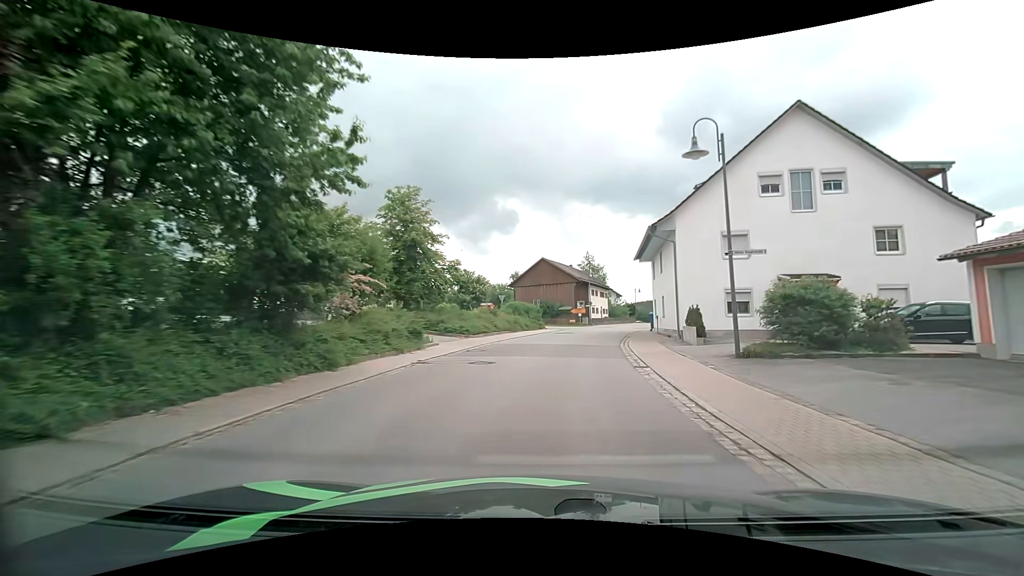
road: secondary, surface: asphalt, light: Day
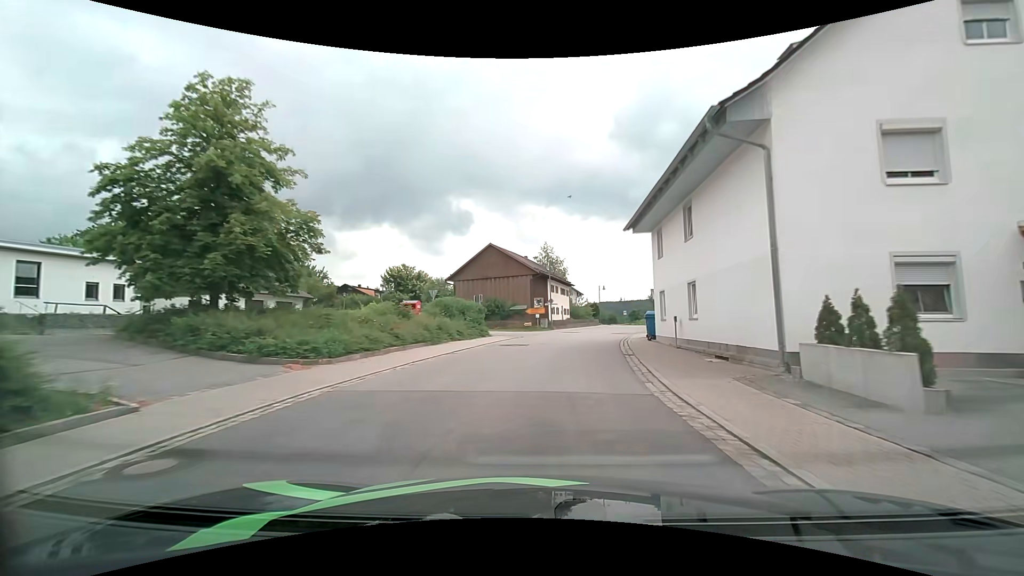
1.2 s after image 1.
(+0.7, +14.2) m; +5°
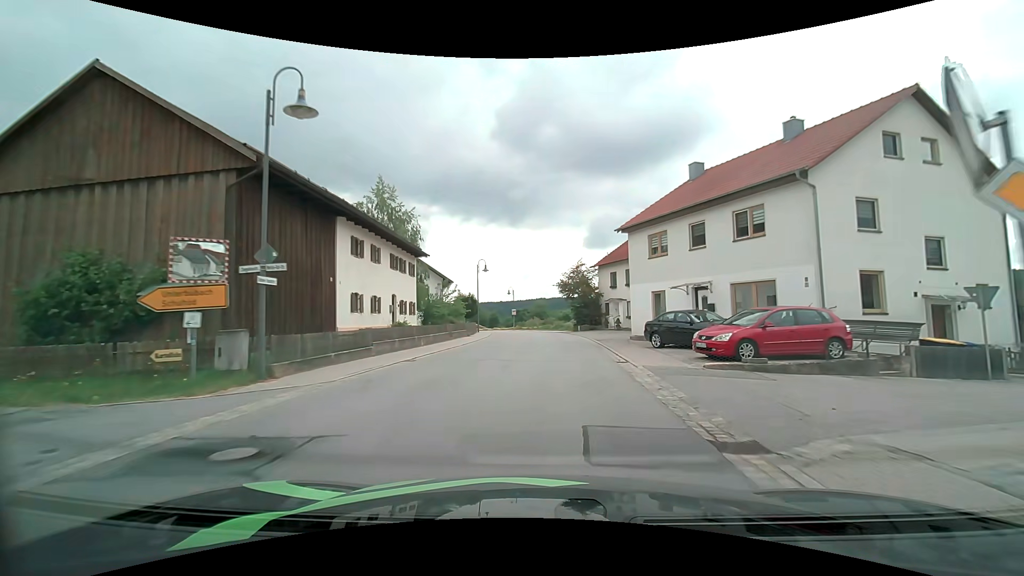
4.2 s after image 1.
(+4.3, +35.0) m; +14°
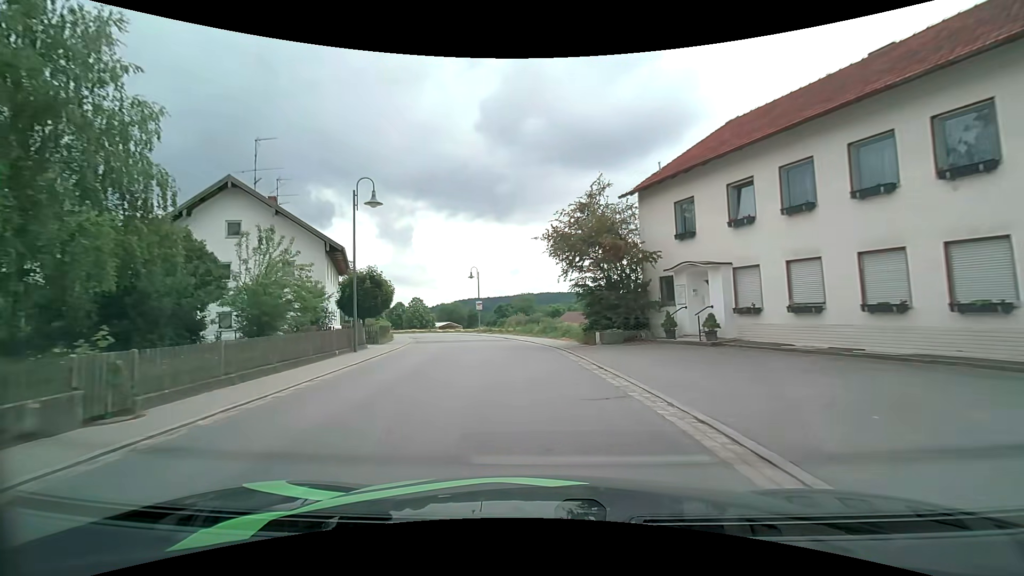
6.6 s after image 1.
(+1.1, +28.0) m; +2°
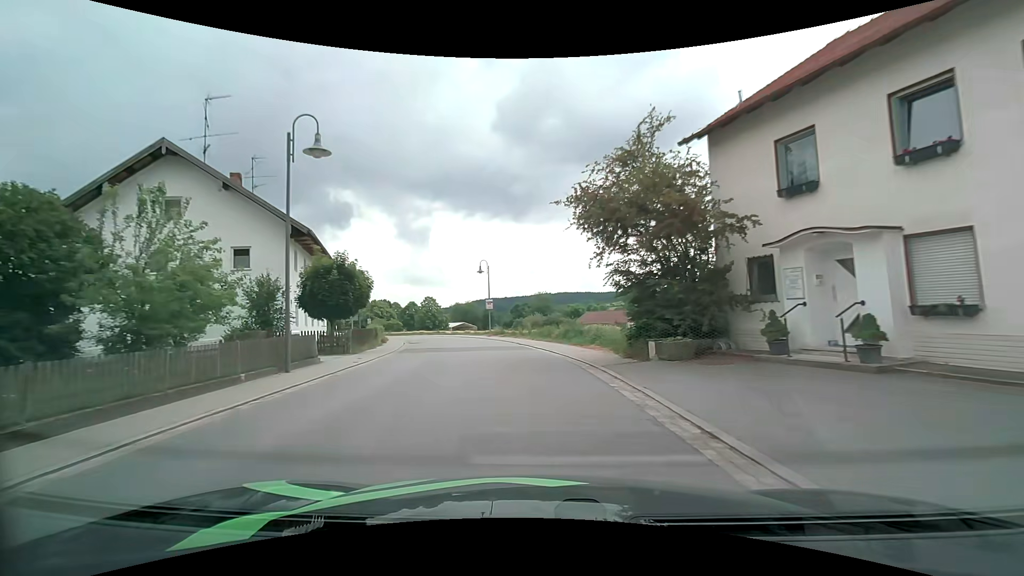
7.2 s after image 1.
(-0.1, +6.7) m; -2°
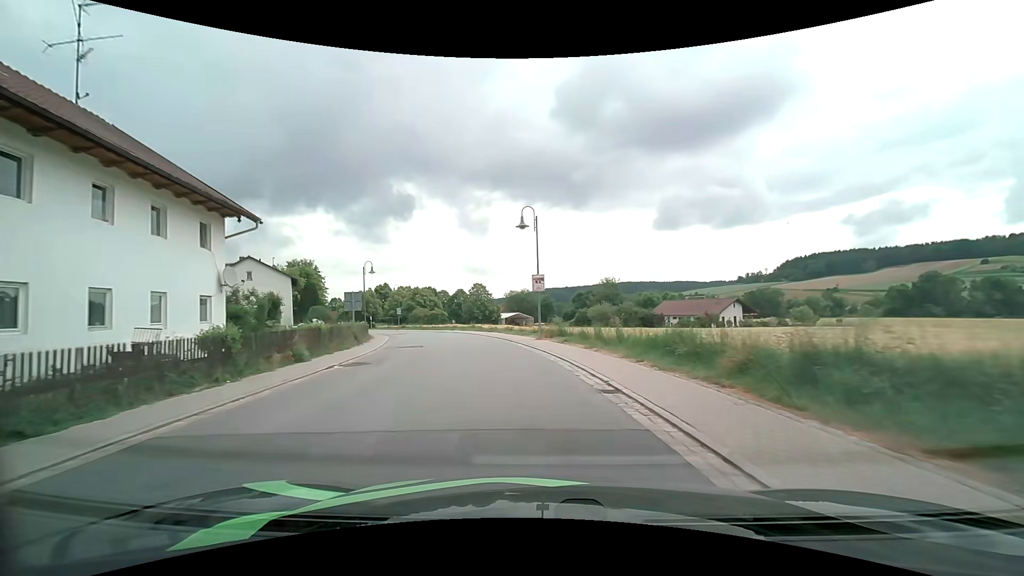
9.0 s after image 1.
(-1.2, +19.7) m; -6°
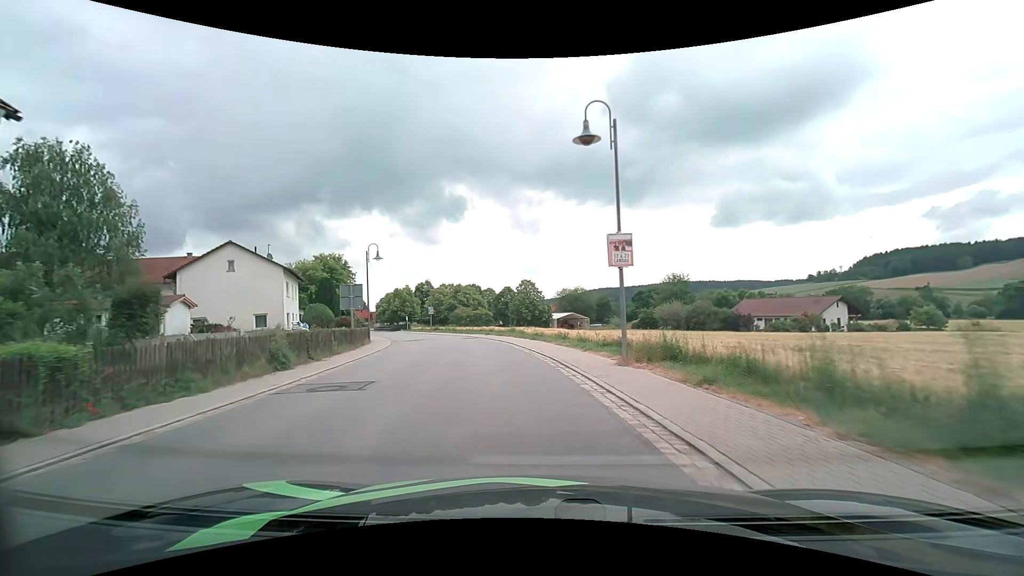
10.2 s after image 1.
(-0.7, +12.9) m; -6°
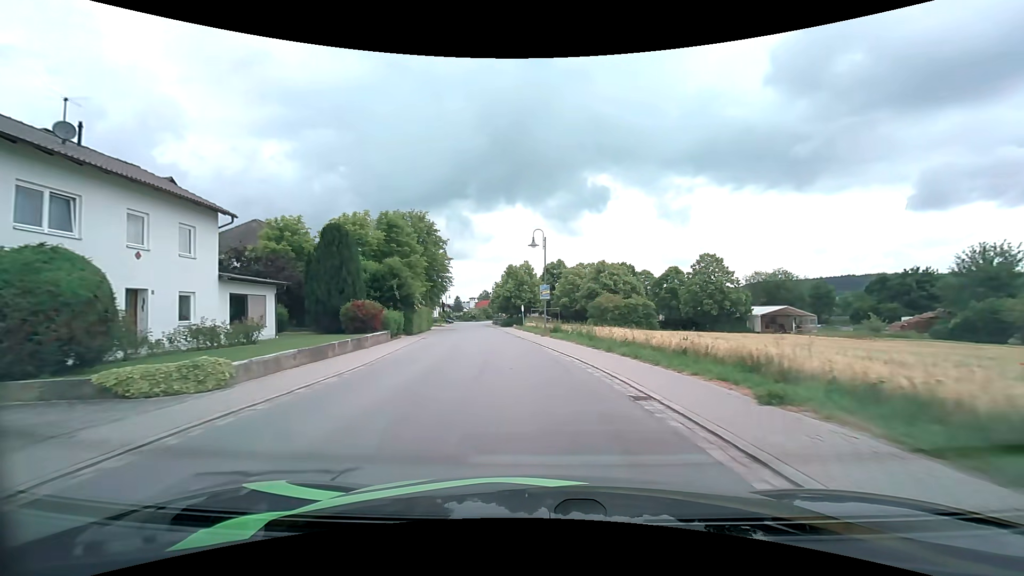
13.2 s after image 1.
(-5.0, +33.8) m; -16°
(0, +10) (-1, +20) (-2, +30) (-4, +40) (-5, +50) (-7, +60) (-8, +69) (-10, +79) (-11, +89) (-13, +99) m
